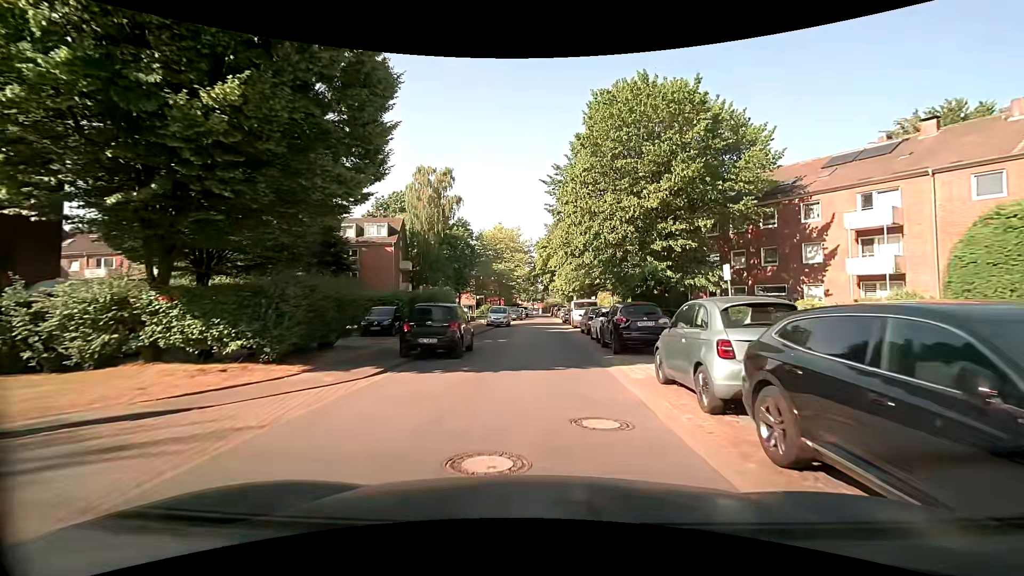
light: Day
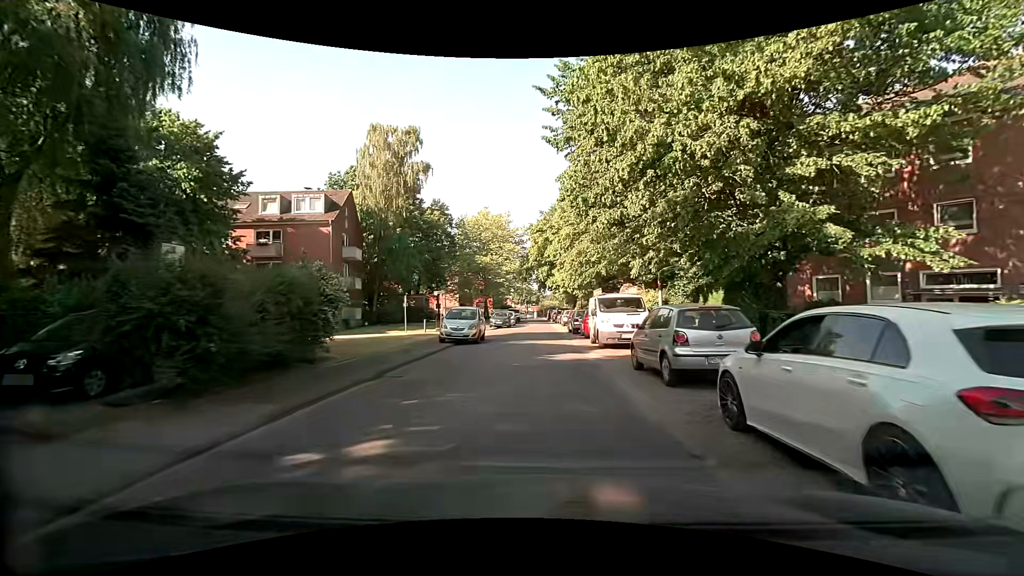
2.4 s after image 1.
(-0.3, +16.8) m; -1°
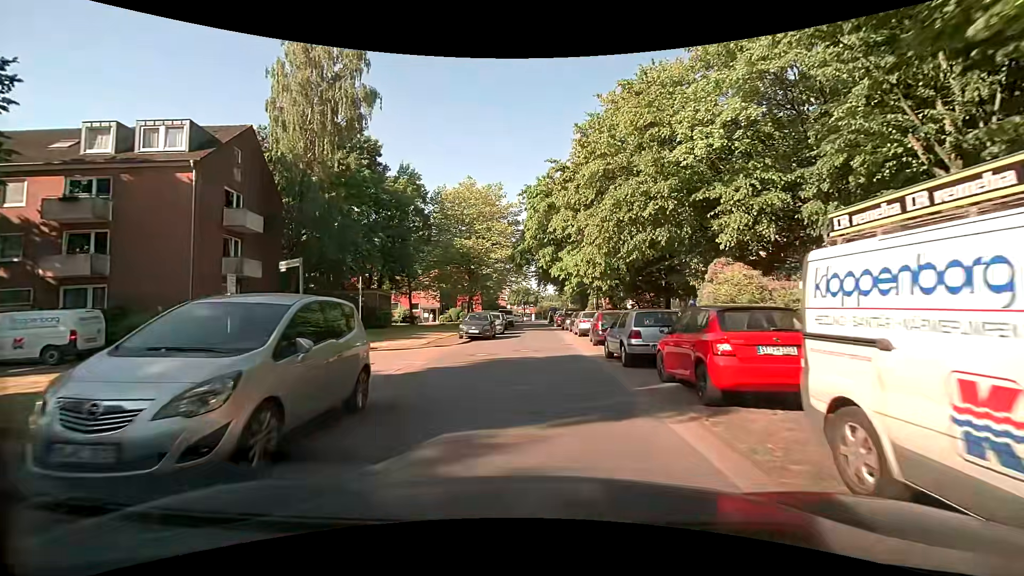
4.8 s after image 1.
(-0.1, +17.4) m; 0°
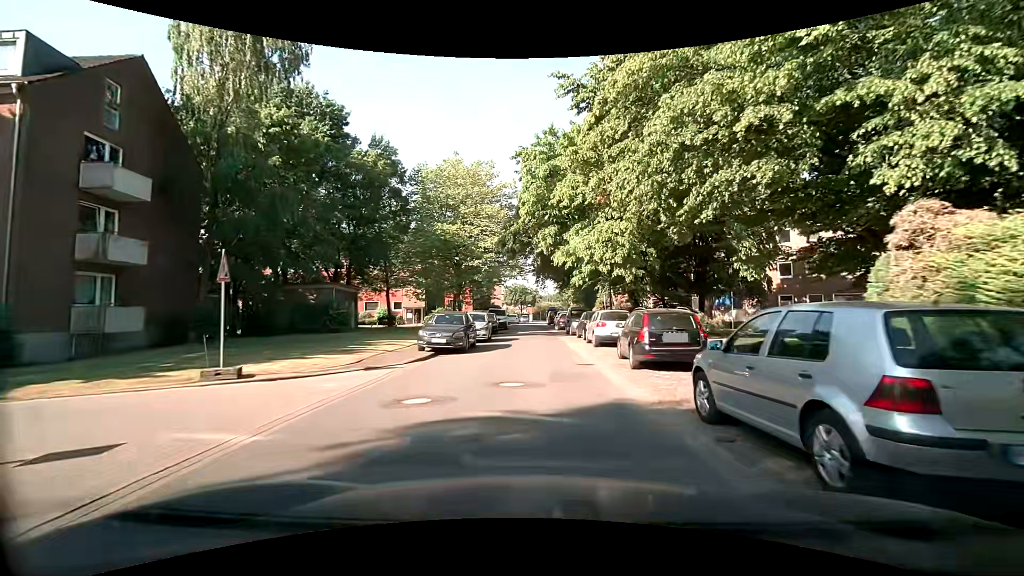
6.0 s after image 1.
(+0.1, +8.9) m; 0°
(0, +10) (0, +20) (0, +30) (0, +40) (0, +50) (0, +60) (0, +70) (0, +80) (0, +90) (+1, +100) m
